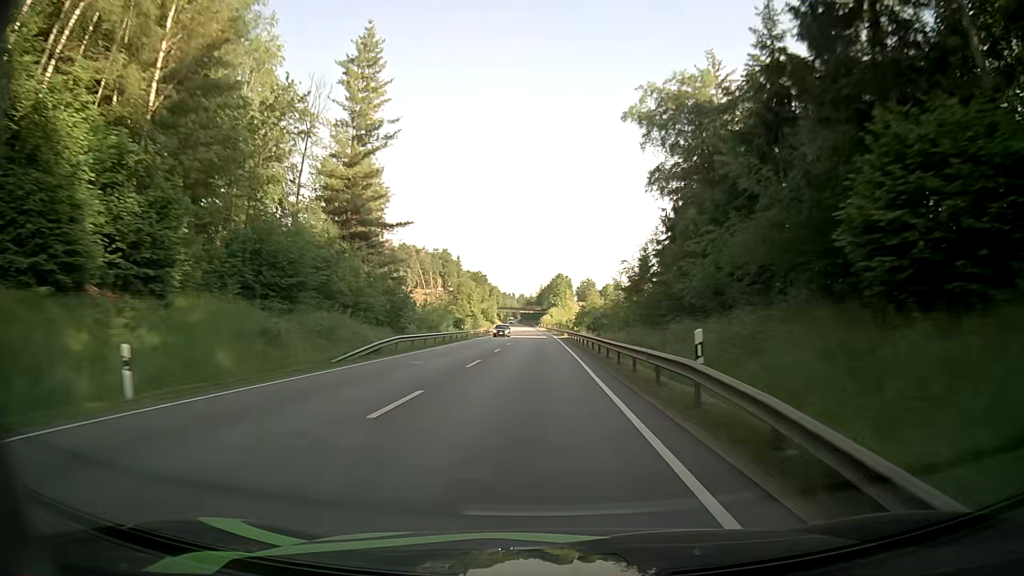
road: primary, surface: asphalt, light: Day
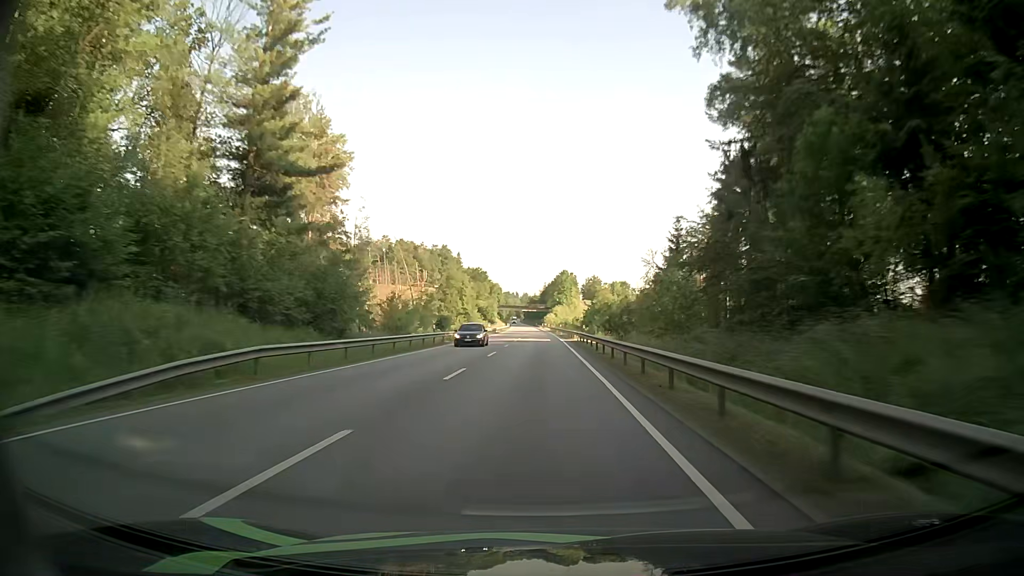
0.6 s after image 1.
(0.0, +17.3) m; 0°
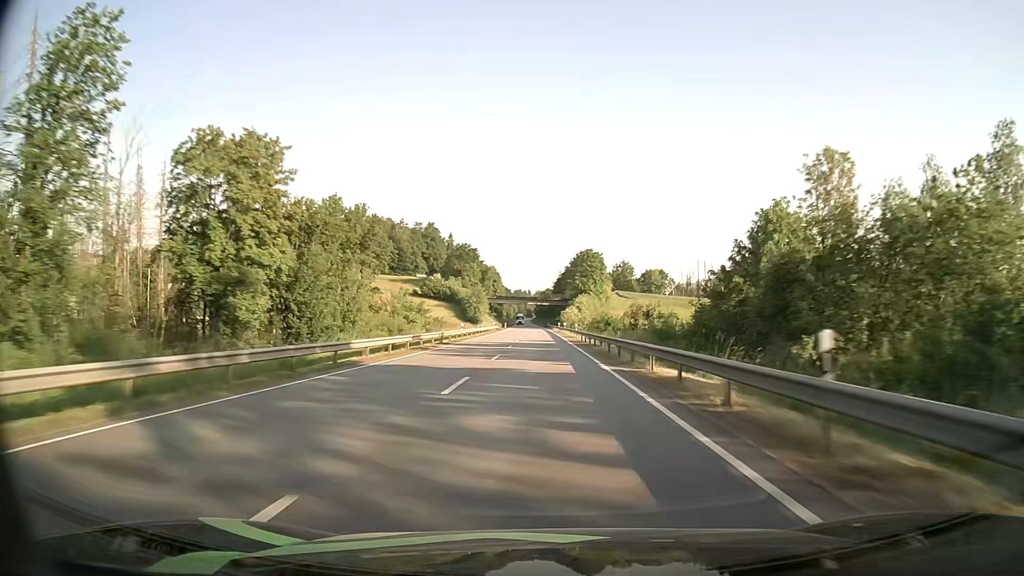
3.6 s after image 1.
(-1.5, +87.0) m; -2°
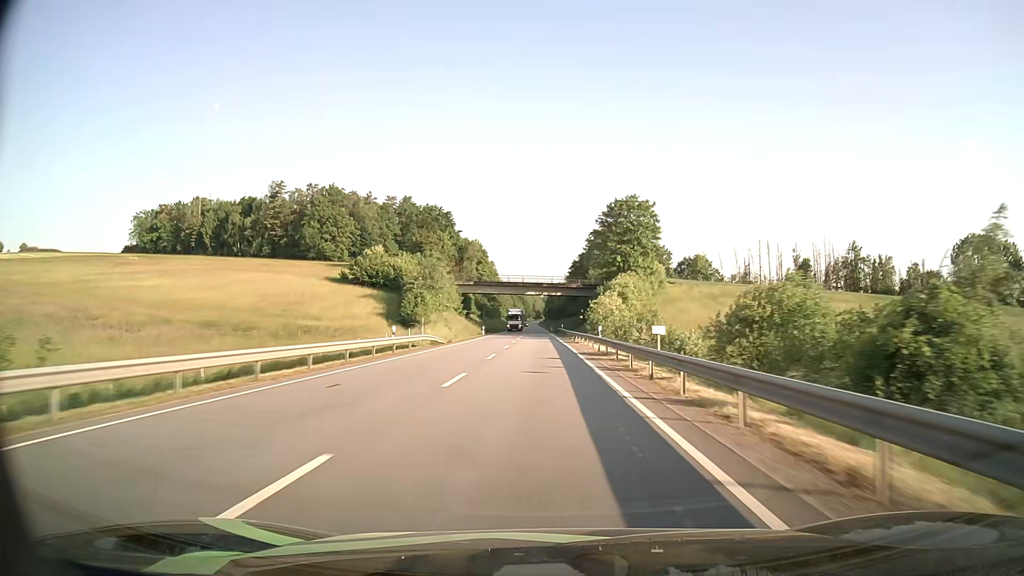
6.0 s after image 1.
(-0.2, +70.1) m; -1°
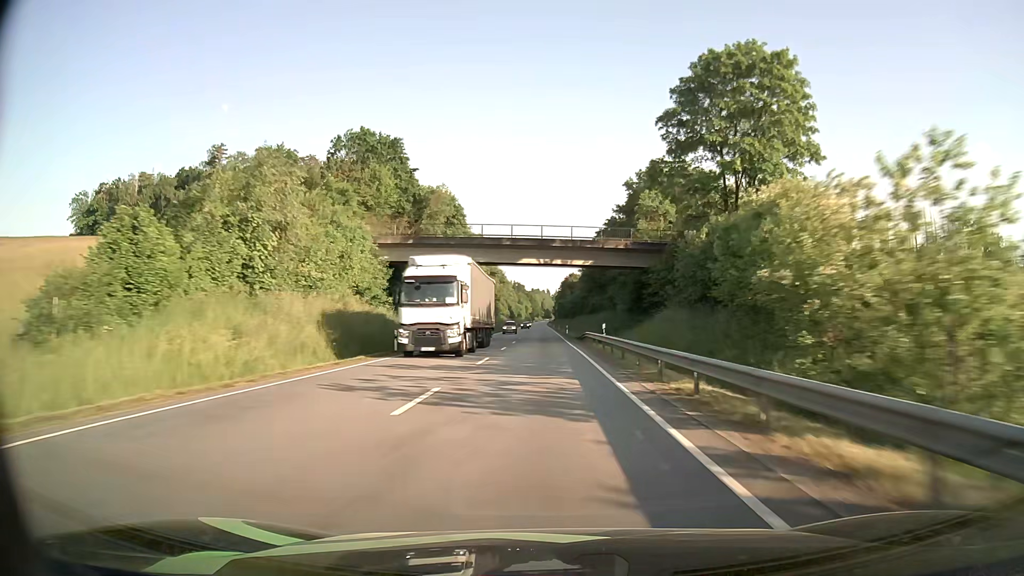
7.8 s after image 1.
(-0.5, +52.8) m; -1°
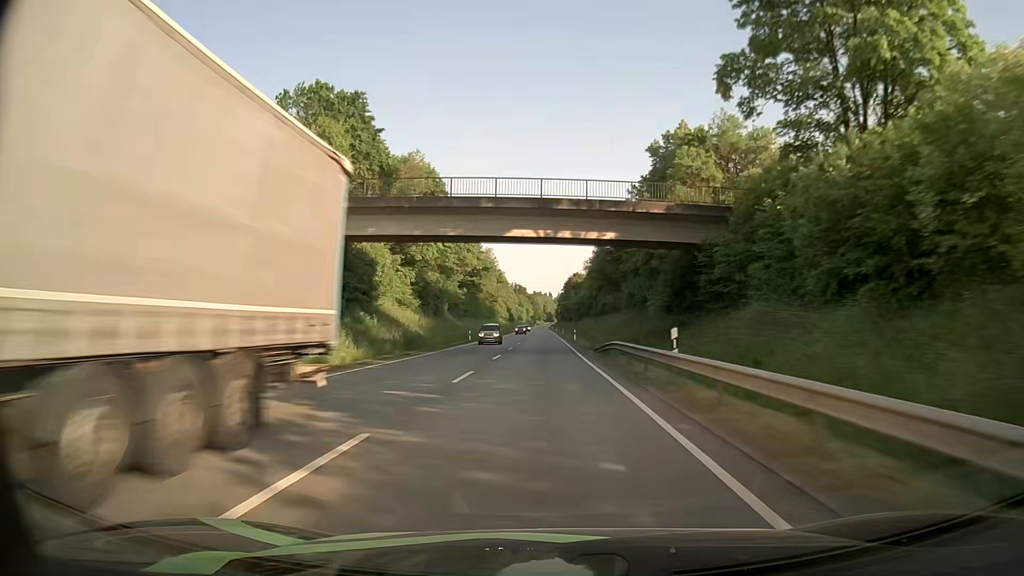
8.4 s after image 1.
(0.0, +17.7) m; 0°
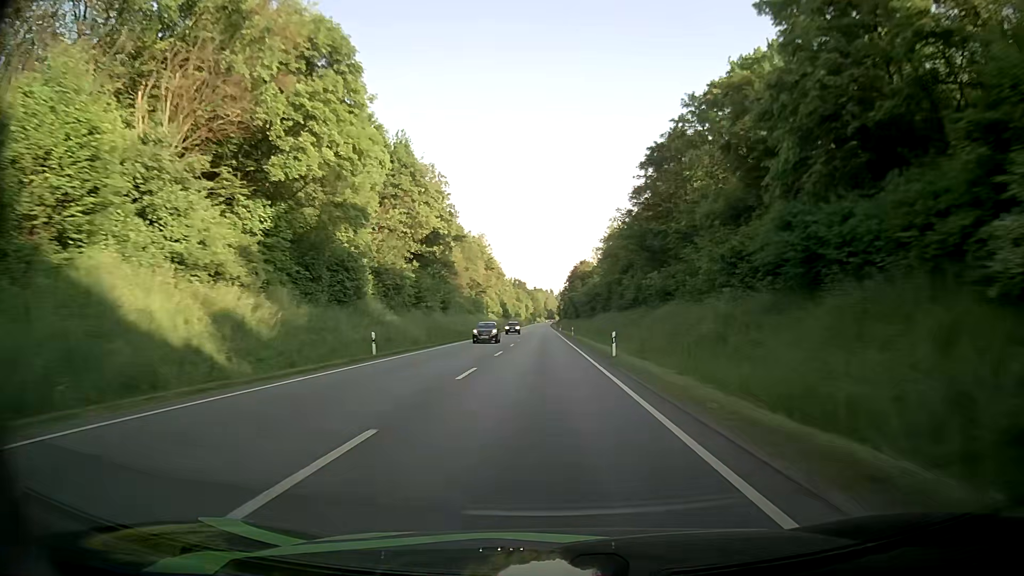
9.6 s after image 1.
(-0.1, +35.7) m; 0°
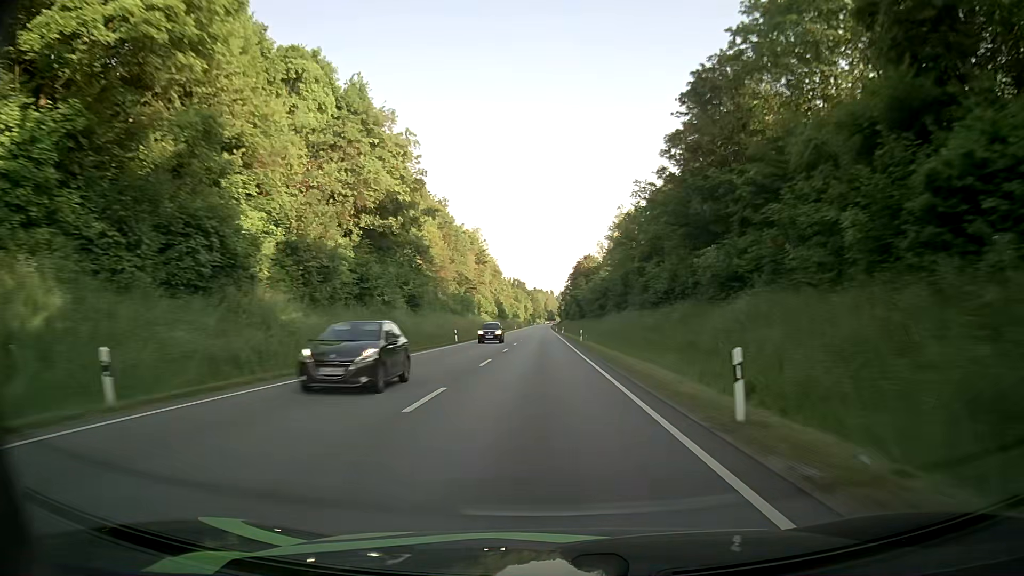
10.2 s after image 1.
(-0.3, +18.0) m; -1°
(0, +10) (0, +20) (0, +30) (0, +40) (+1, +50) (+1, +60) (+1, +70) (+1, +80) (+1, +90) (+1, +100) m
